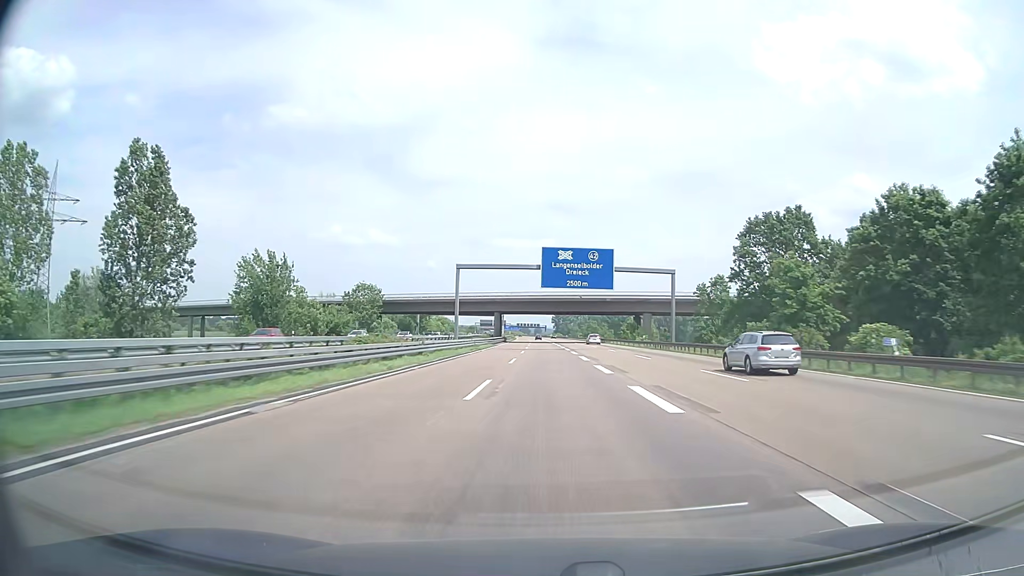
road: motorway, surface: asphalt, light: Day
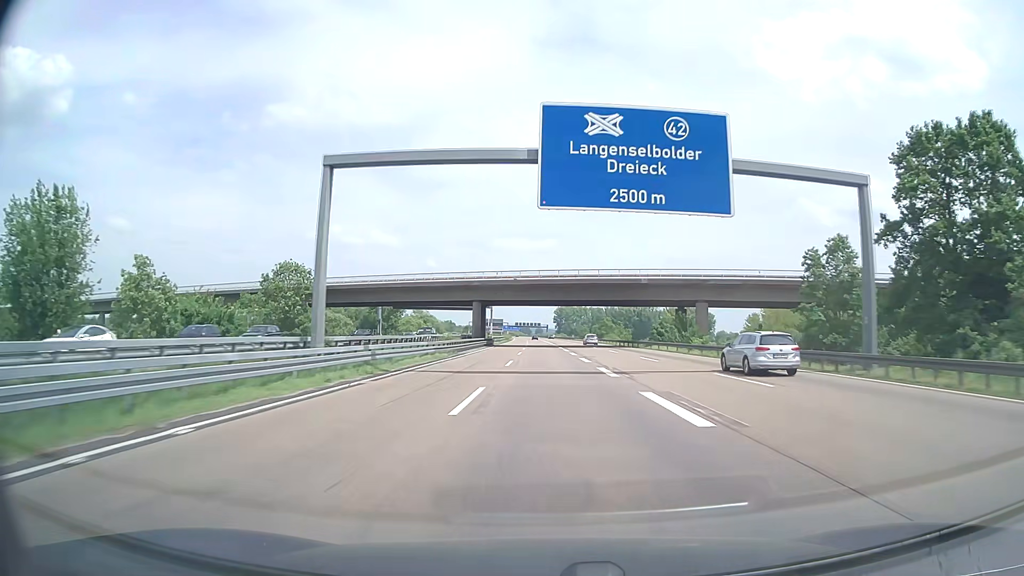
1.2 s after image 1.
(0.0, +38.1) m; 0°
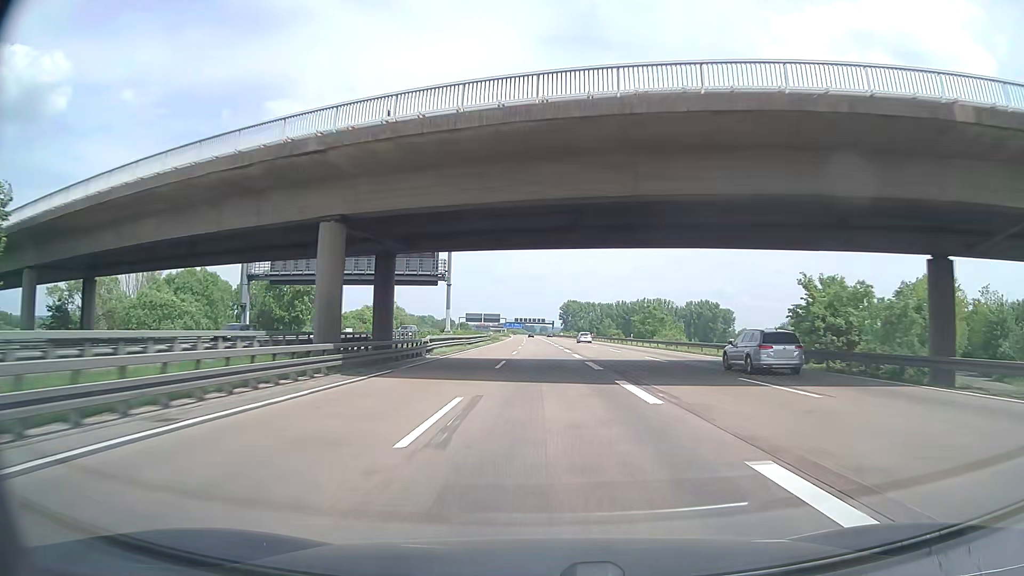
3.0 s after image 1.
(0.0, +57.1) m; 0°
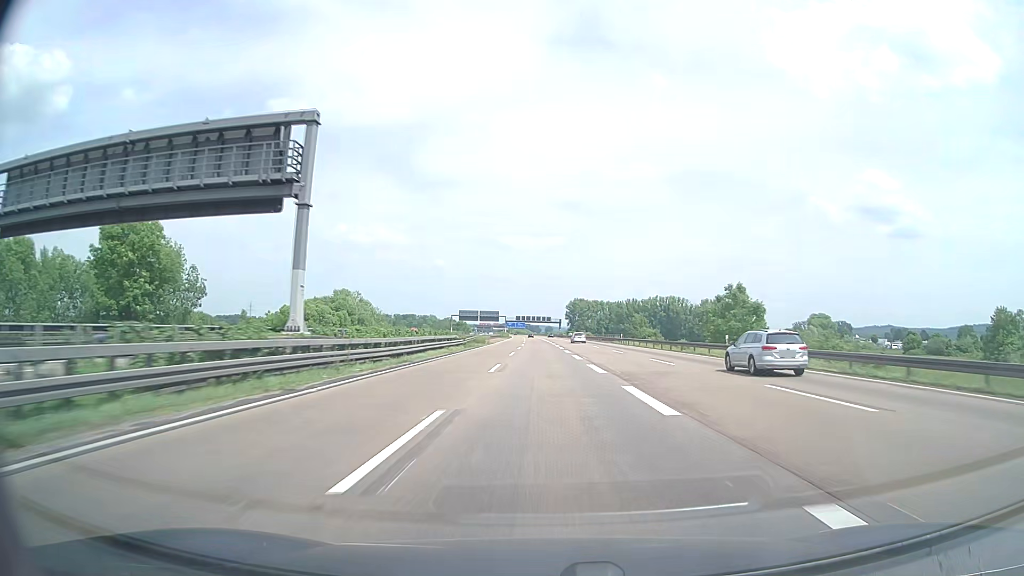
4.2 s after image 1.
(-0.3, +38.1) m; 0°
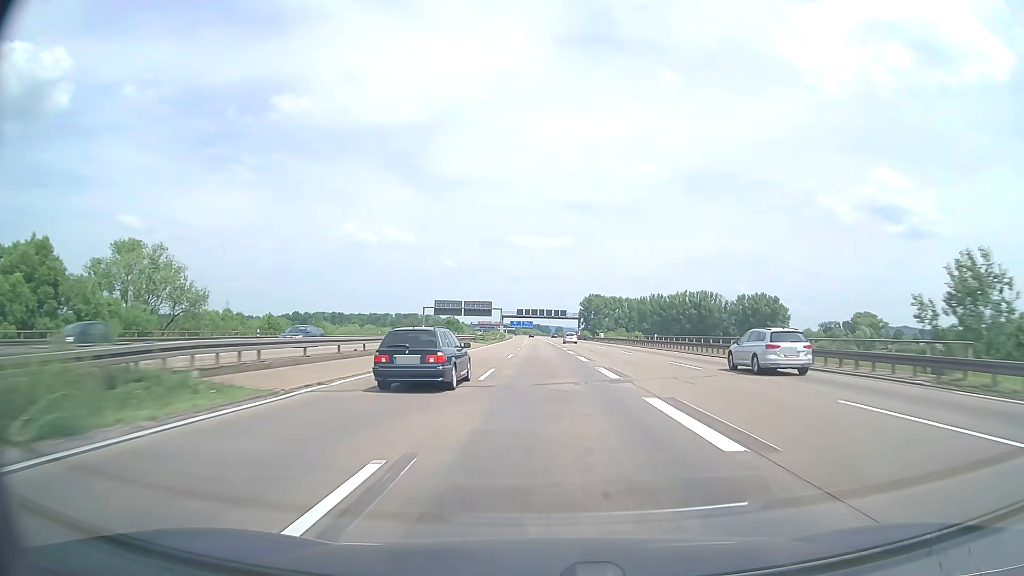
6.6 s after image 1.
(-1.4, +76.0) m; -1°
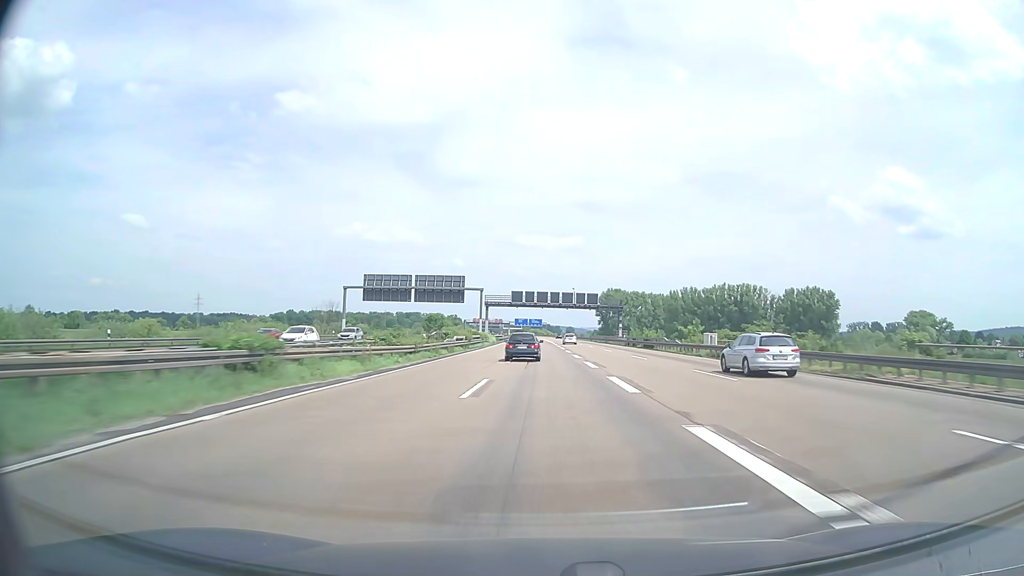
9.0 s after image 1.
(-0.4, +76.0) m; -1°
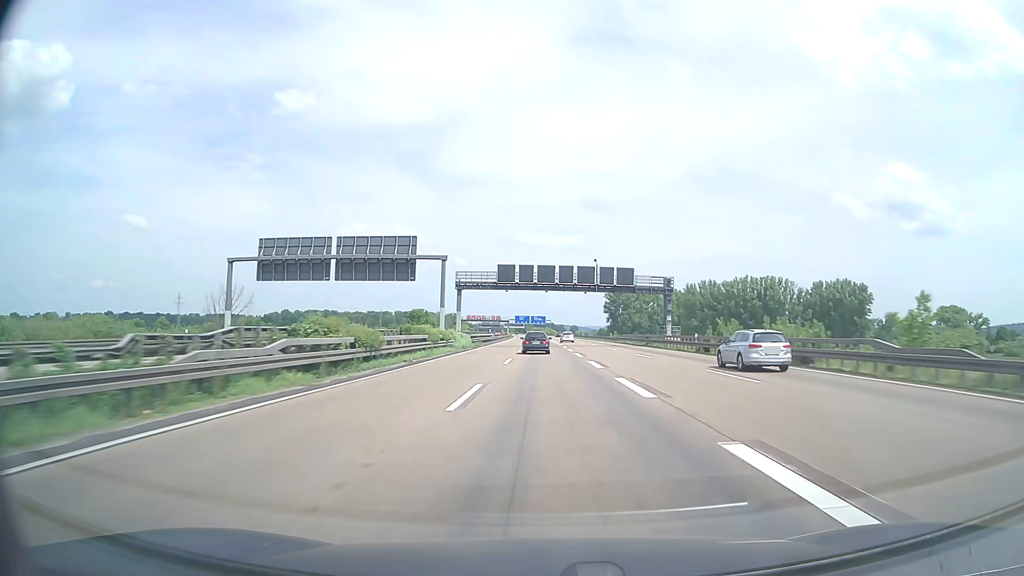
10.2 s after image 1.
(-0.1, +38.0) m; 0°
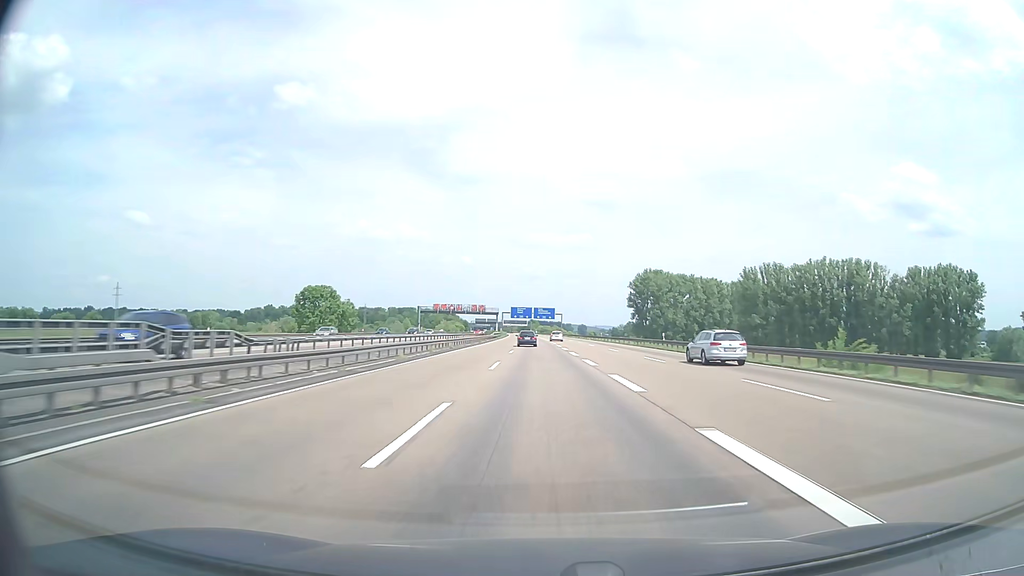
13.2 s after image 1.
(-0.6, +95.2) m; -1°
(0, +10) (0, +20) (0, +30) (0, +40) (0, +50) (0, +60) (0, +70) (-1, +80) (-1, +90) (-1, +100) m
